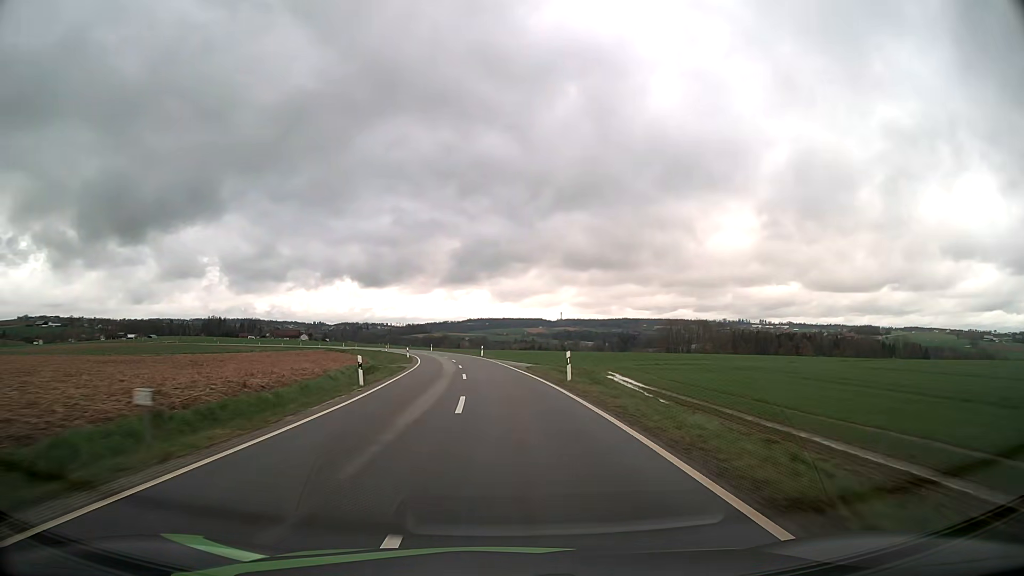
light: Day
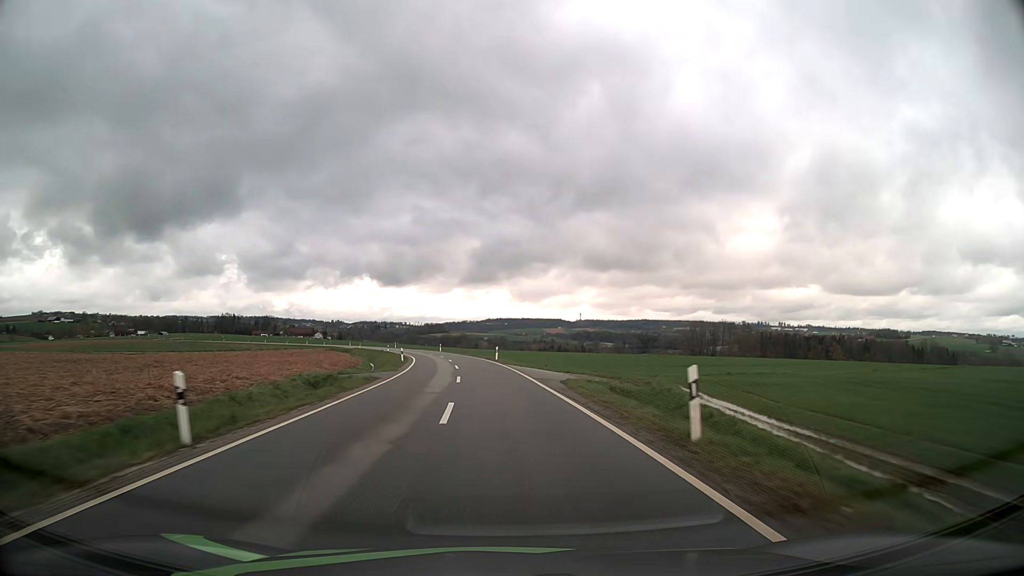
(-0.2, +14.0) m; -2°
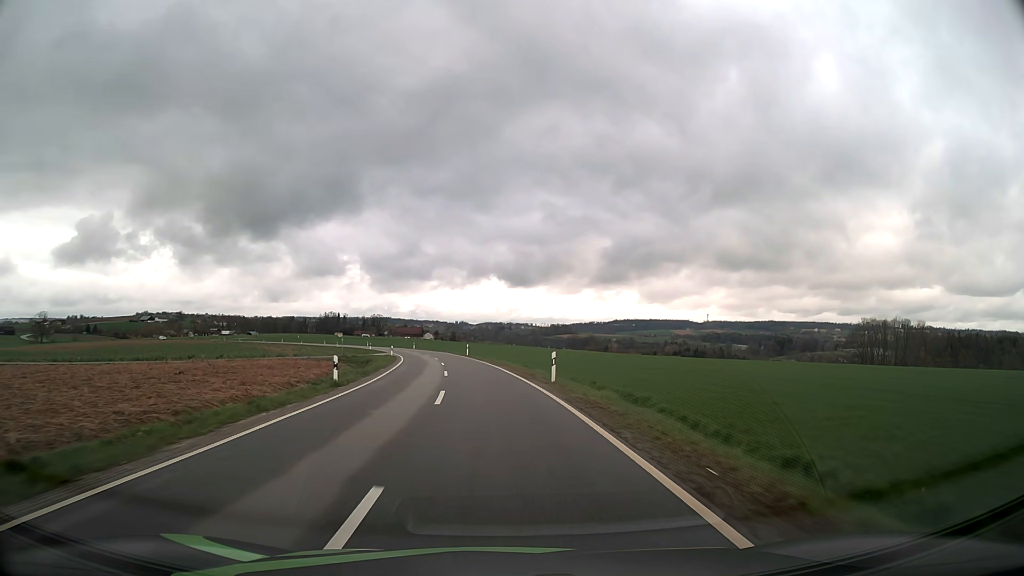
(-6.3, +69.8) m; -11°
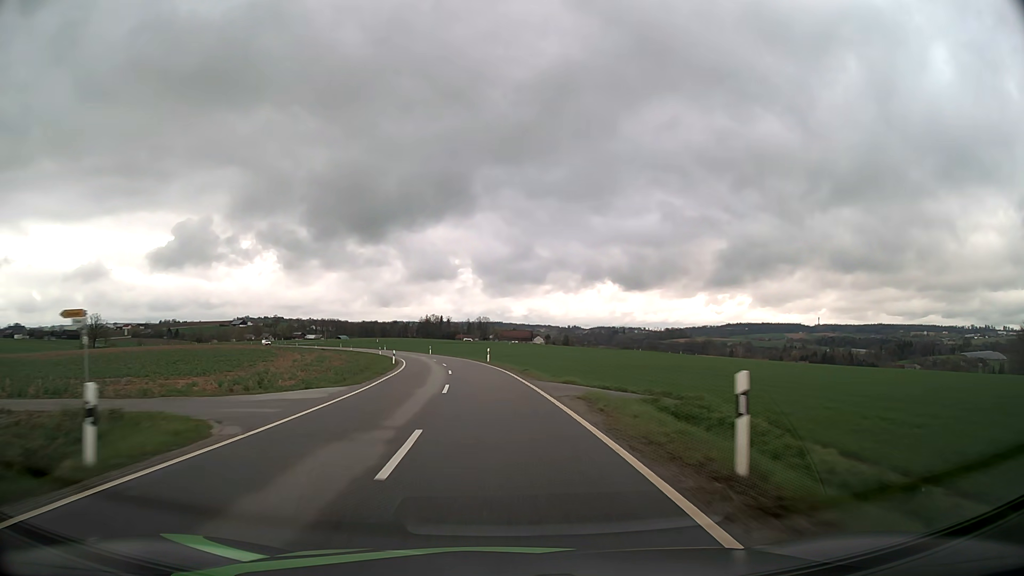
(-4.6, +56.6) m; -9°
(0, +10) (-1, +20) (-1, +30) (-2, +40) (-4, +50) (-5, +60) (-7, +69) (-9, +79) (-12, +89) (-15, +99) m
